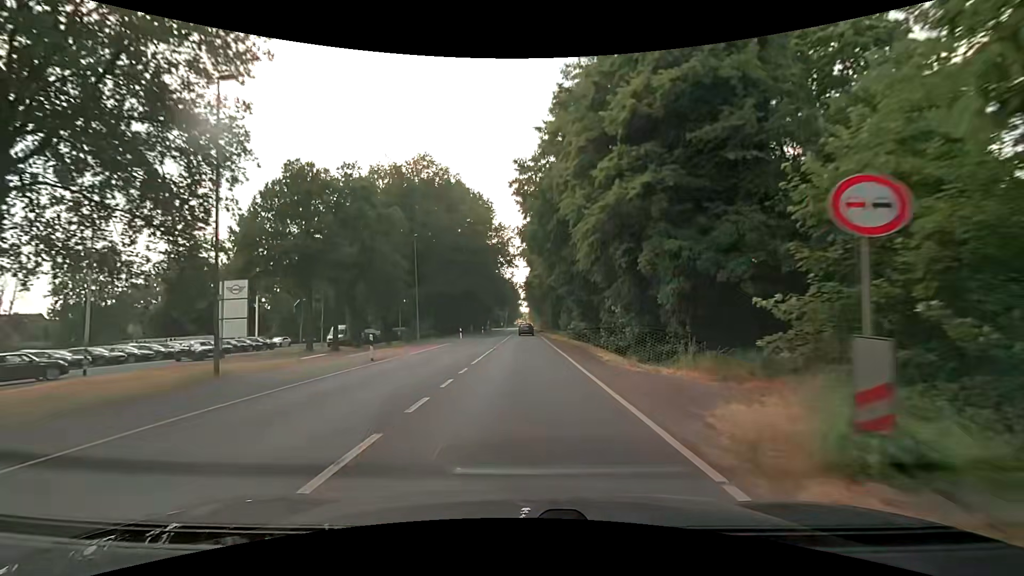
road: secondary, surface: asphalt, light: Day
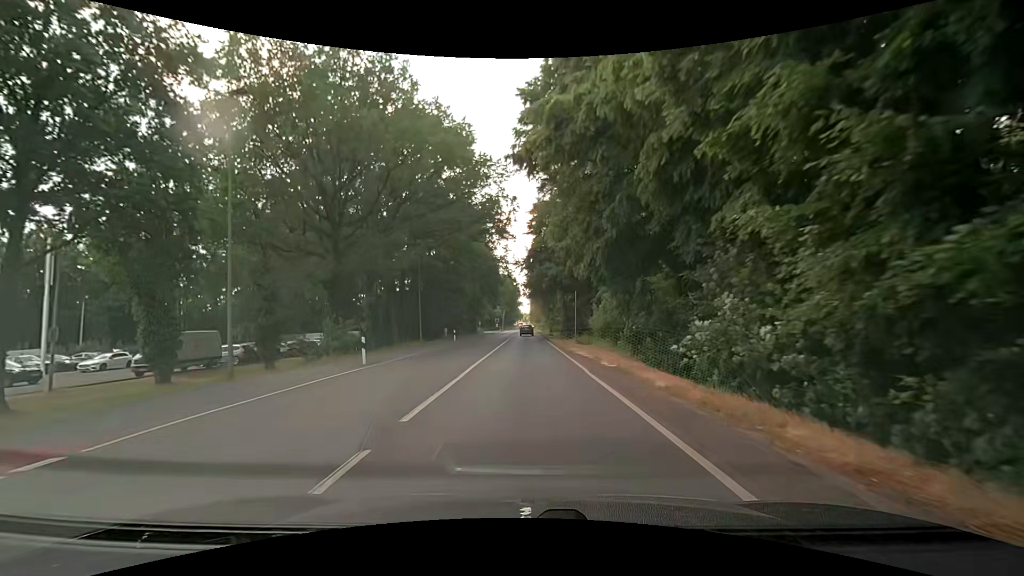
(+0.1, +30.3) m; 0°
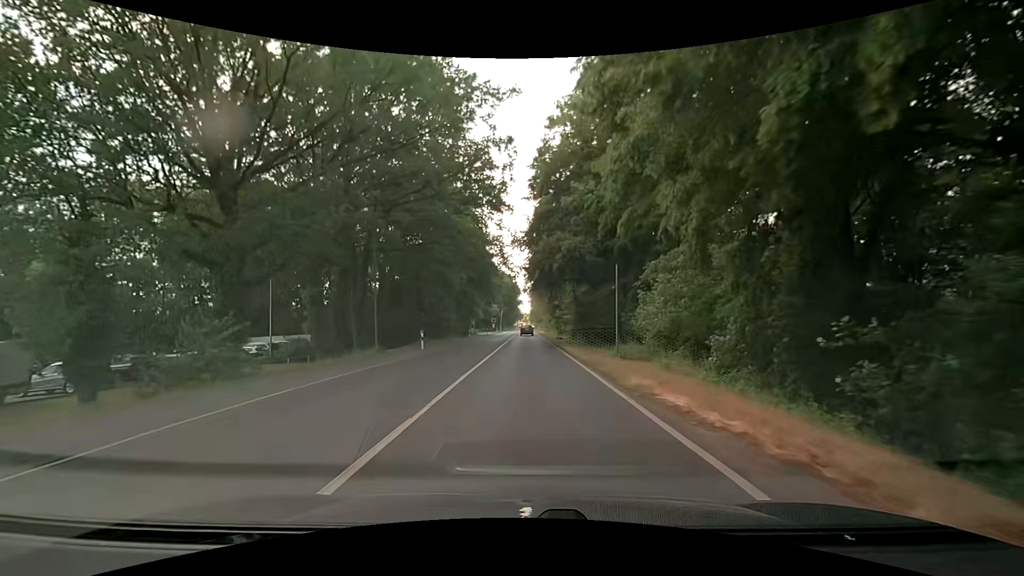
(0.0, +14.4) m; +1°
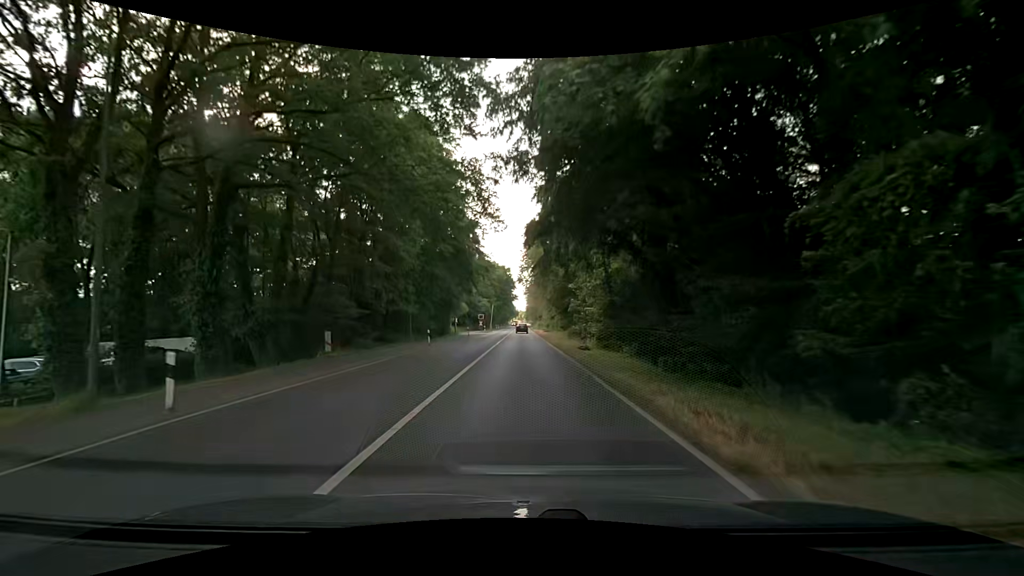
(-0.2, +21.5) m; 0°
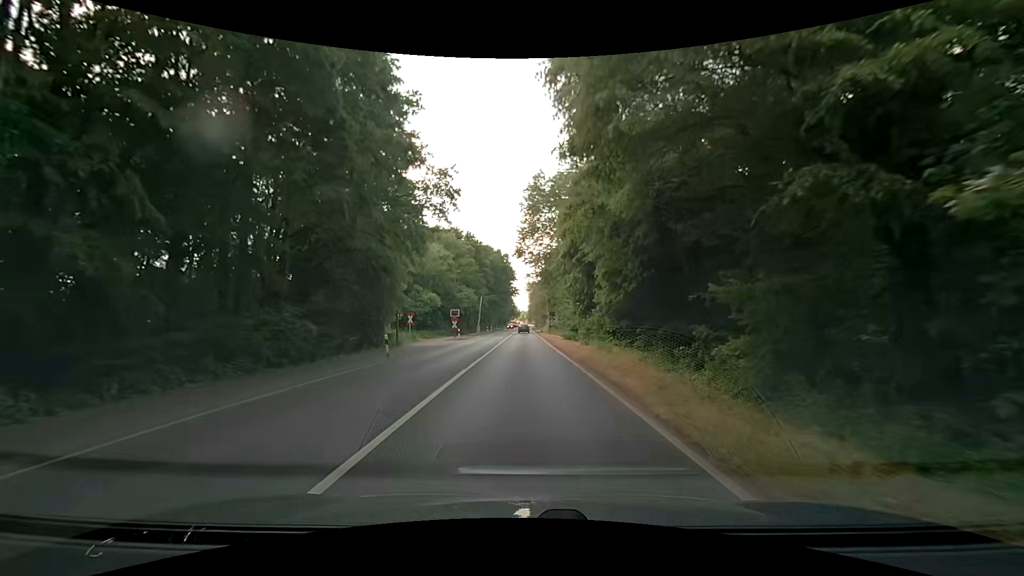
(-0.1, +35.7) m; -1°
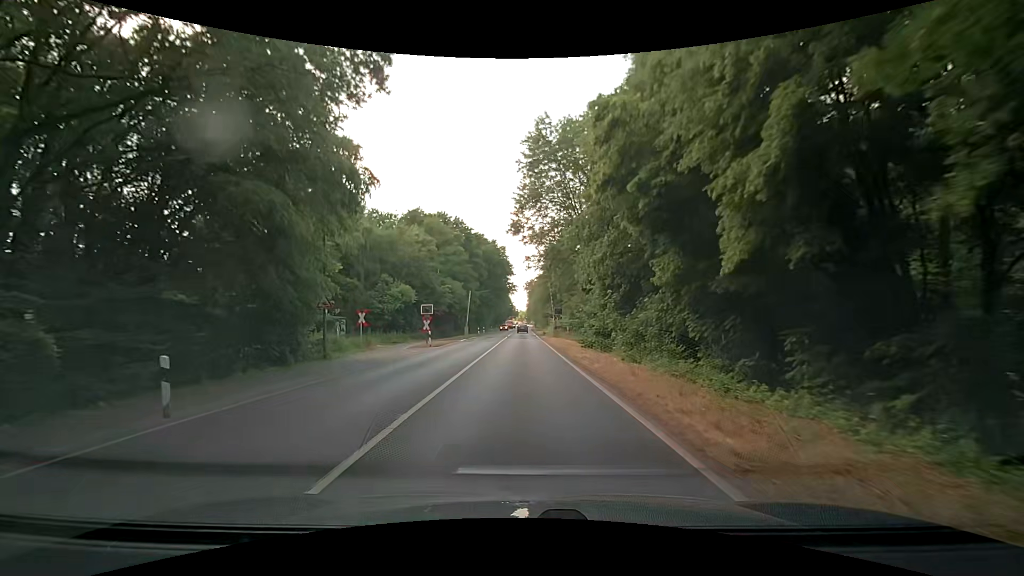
(+0.2, +14.4) m; 0°
(0, +10) (0, +20) (0, +30) (0, +40) (0, +50) (0, +60) (+1, +70) (+1, +80) (+1, +90) (+1, +100) m
